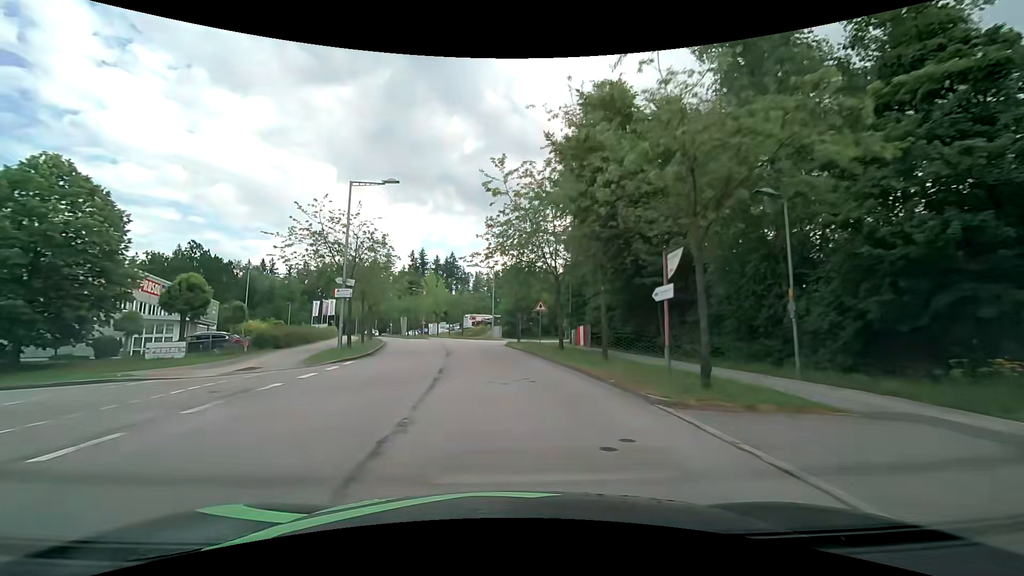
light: Day
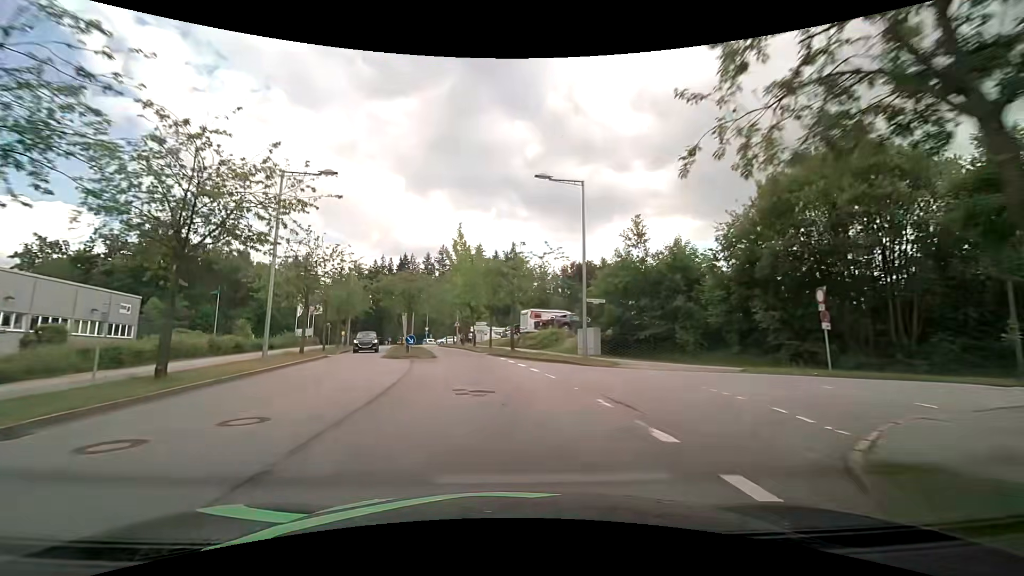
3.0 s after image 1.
(-2.0, +37.9) m; -7°
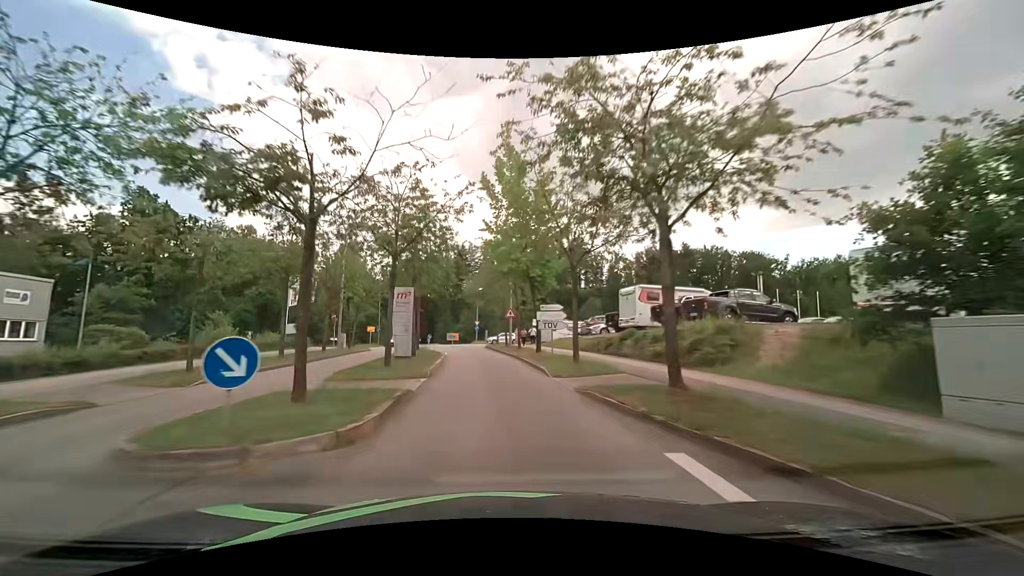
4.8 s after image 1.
(-1.4, +22.7) m; -8°
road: residential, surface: asphalt
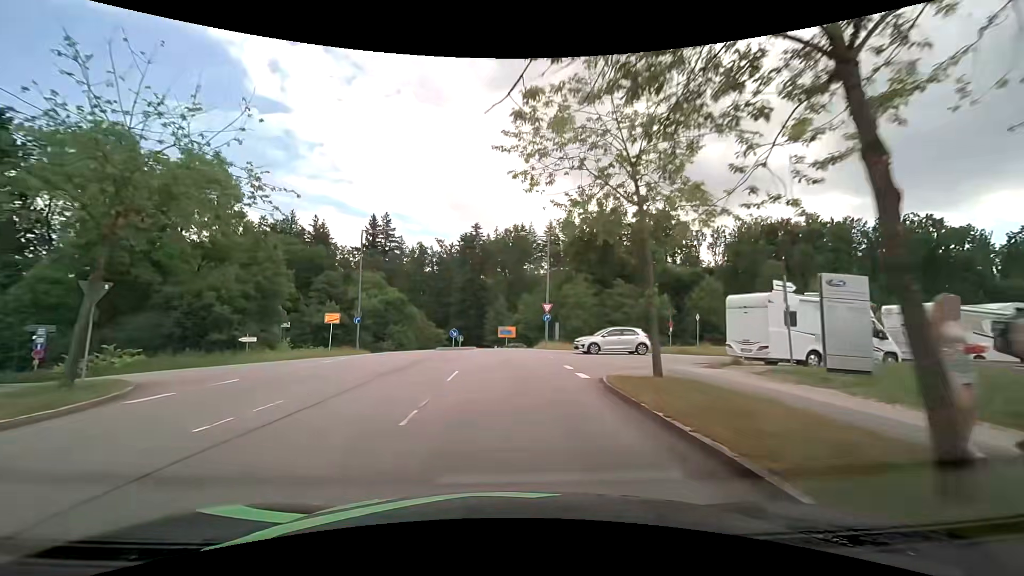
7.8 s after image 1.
(-2.7, +36.2) m; -7°
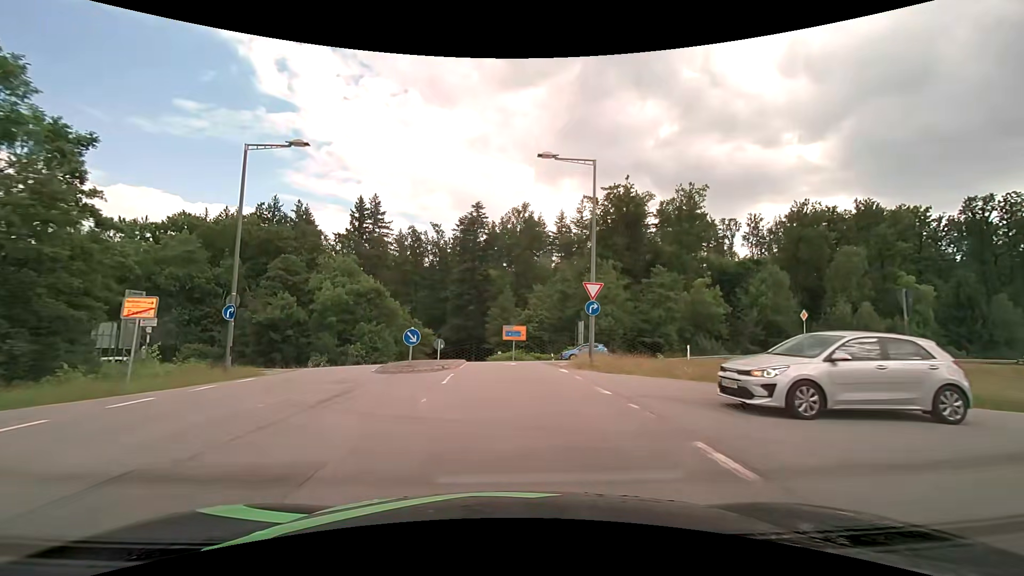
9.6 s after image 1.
(-0.3, +17.8) m; -1°
(0, +10) (0, +20) (+2, +30) (+8, +37) (+18, +40) (+28, +42) (+37, +44) (+47, +45) (+57, +47) (+67, +50) m
